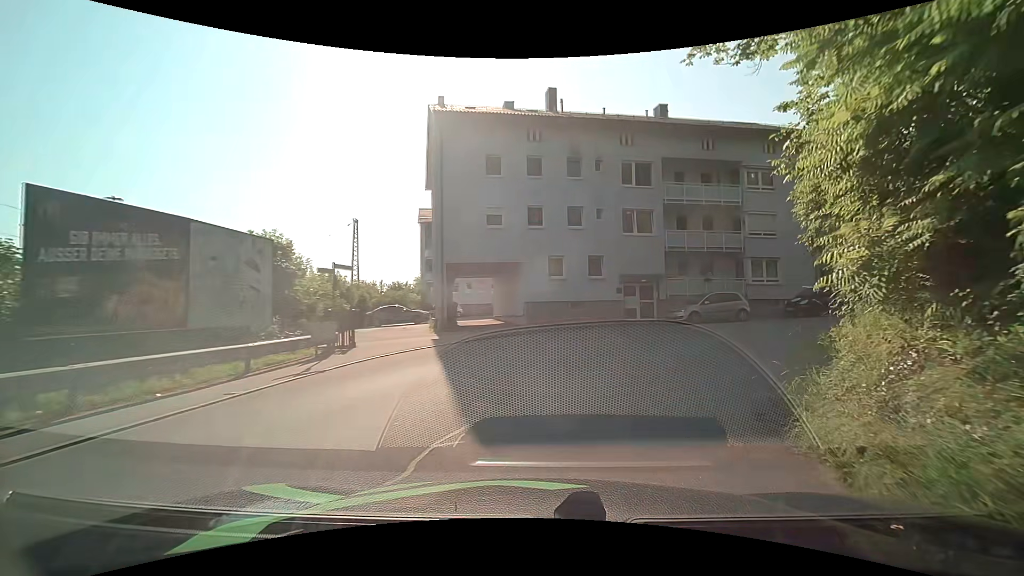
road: residential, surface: asphalt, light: Day
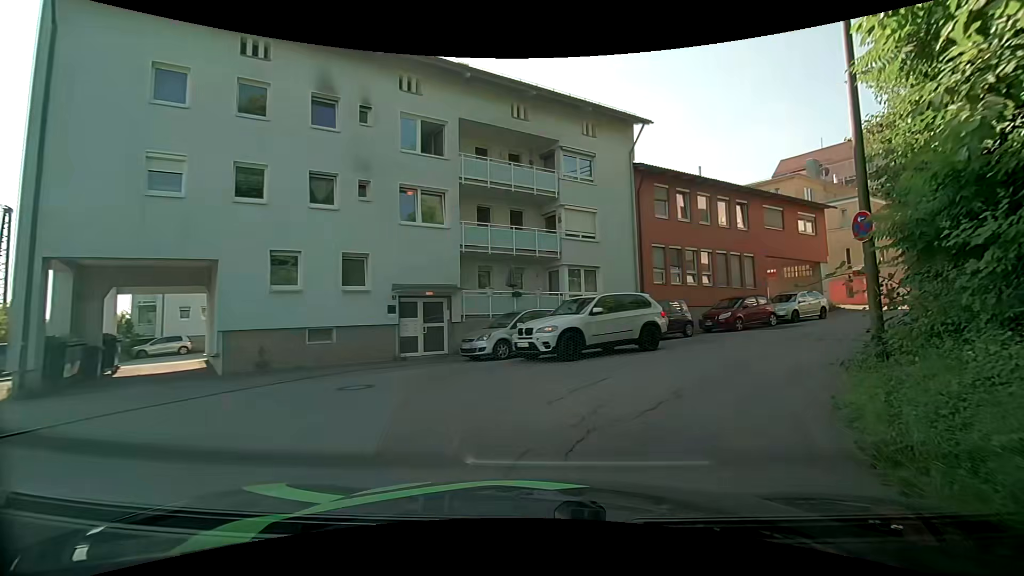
(+1.8, +9.4) m; +23°
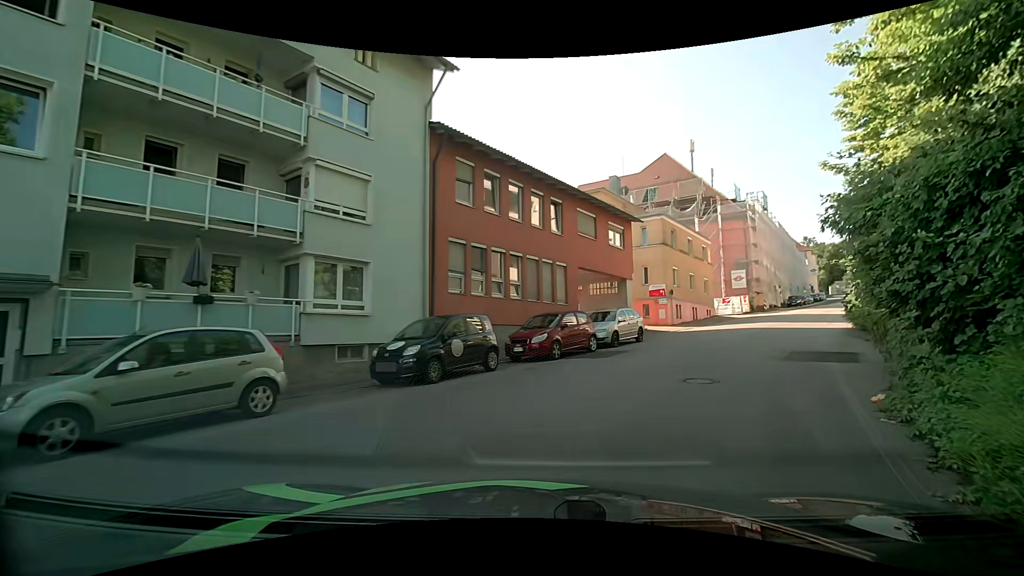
(+1.3, +7.5) m; +22°
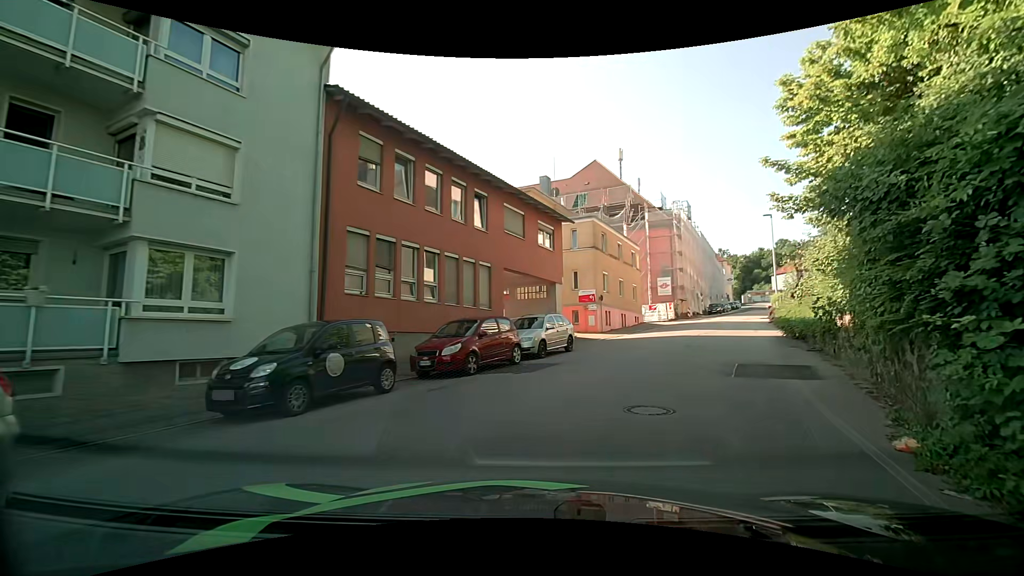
(+0.2, +2.7) m; +7°
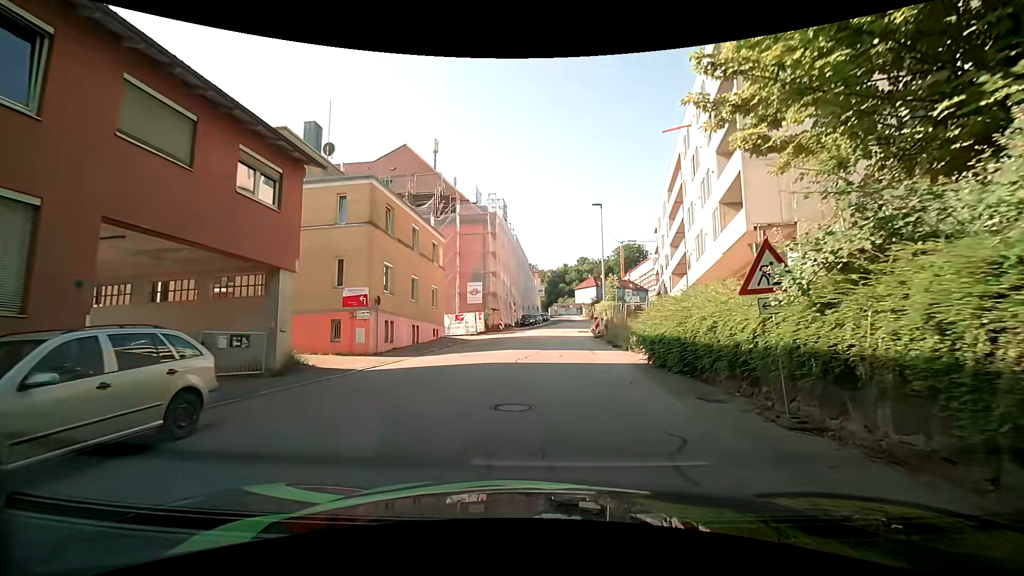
(+3.0, +11.5) m; +23°
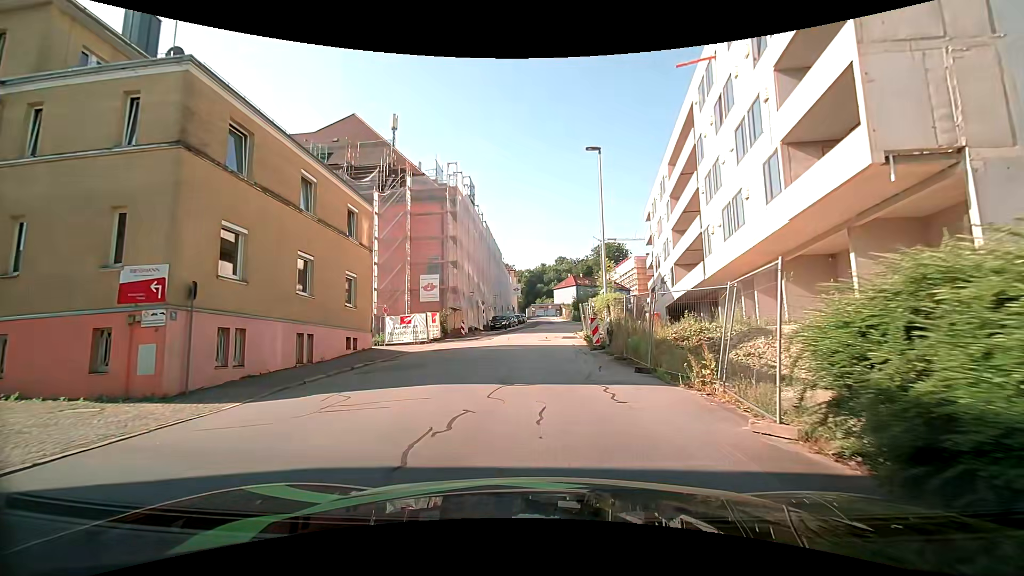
(+0.3, +10.7) m; +2°
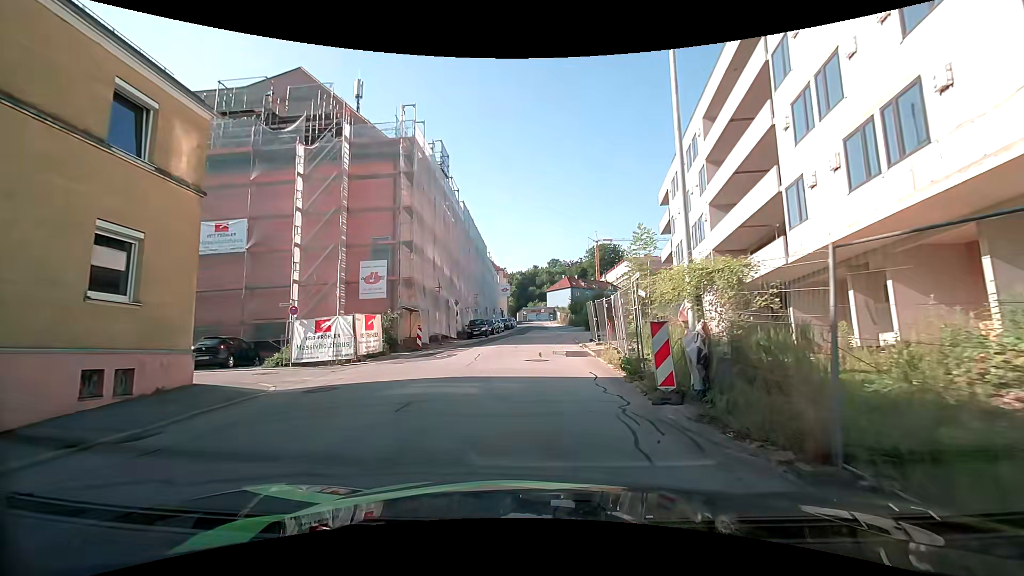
(0.0, +11.7) m; 0°
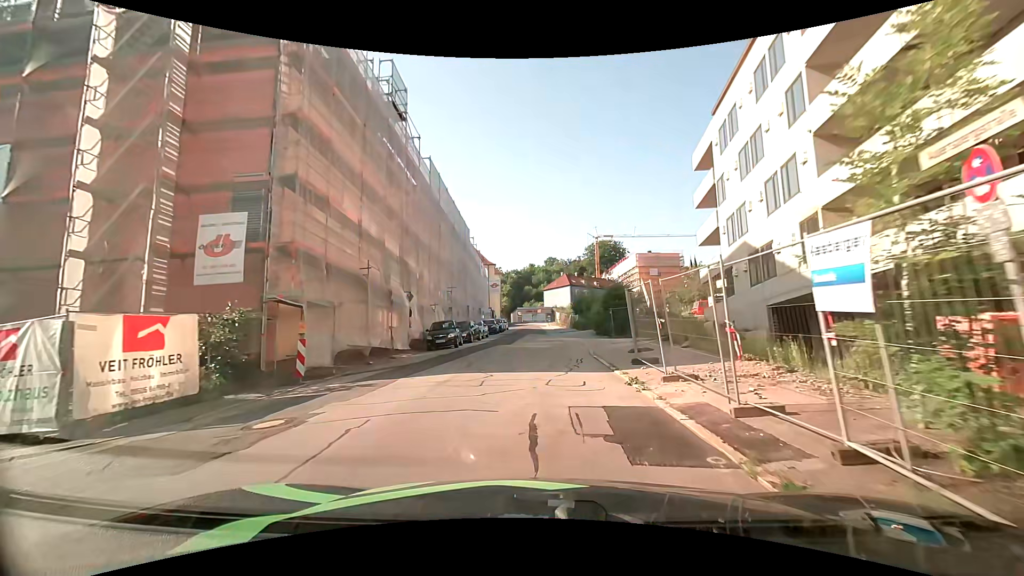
(+0.2, +13.0) m; +1°
(0, +10) (0, +20) (0, +30) (0, +40) (0, +50) (0, +60) (0, +70) (0, +80) (0, +90) (-1, +100) m
